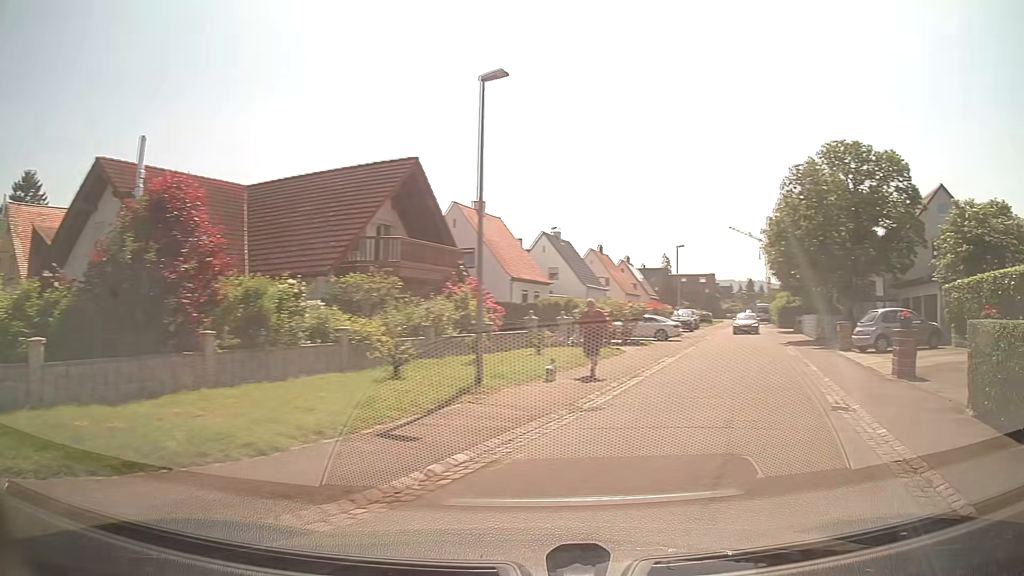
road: residential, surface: asphalt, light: Day
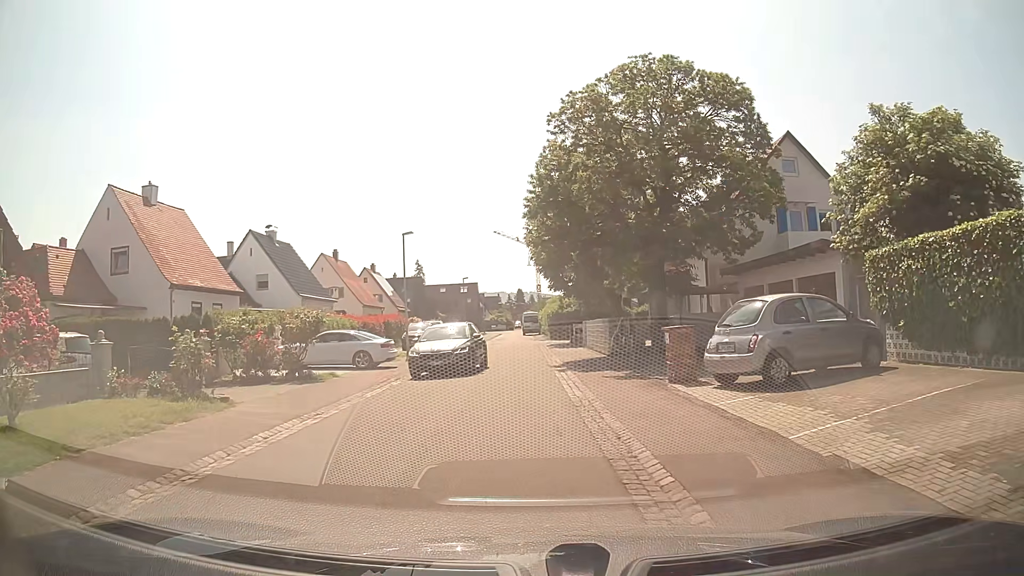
(+3.8, +12.6) m; +17°
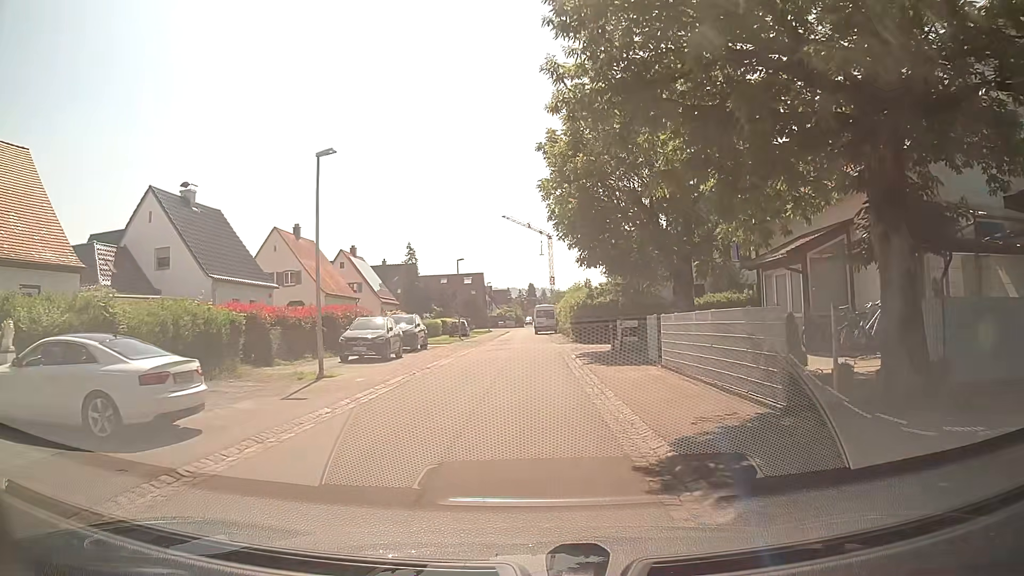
(-0.3, +15.9) m; -1°
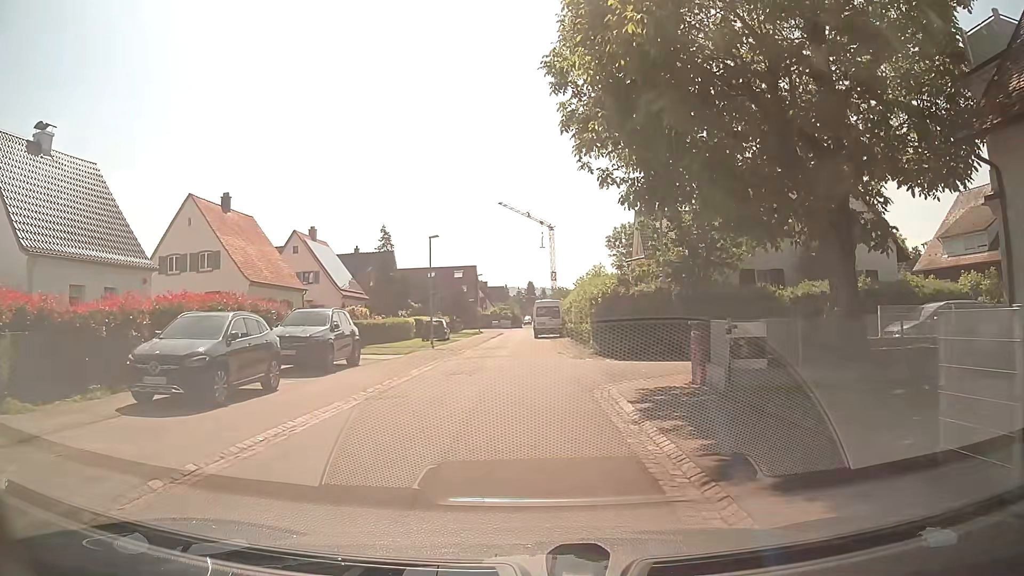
(-0.1, +13.8) m; -1°
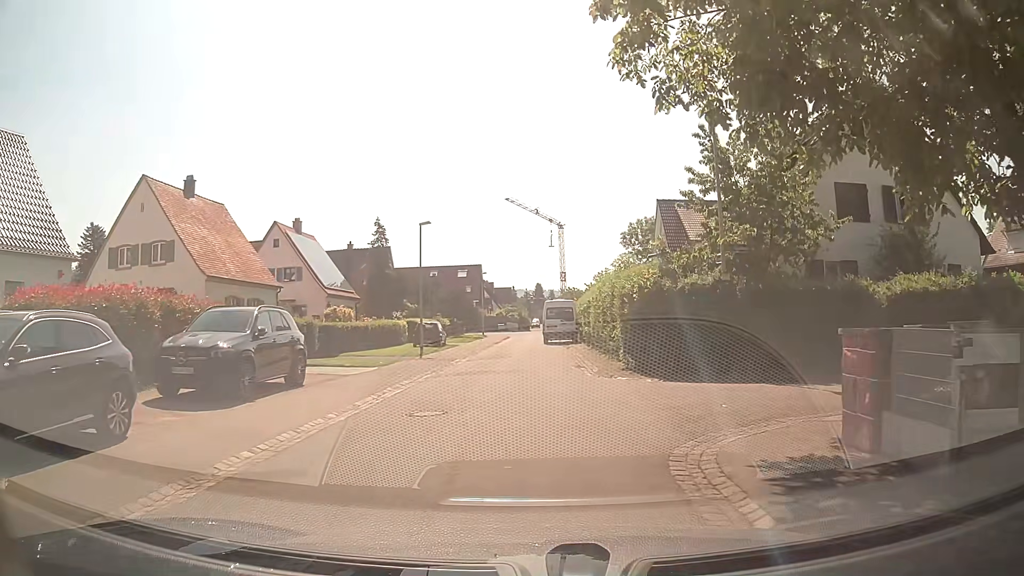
(0.0, +6.2) m; 0°
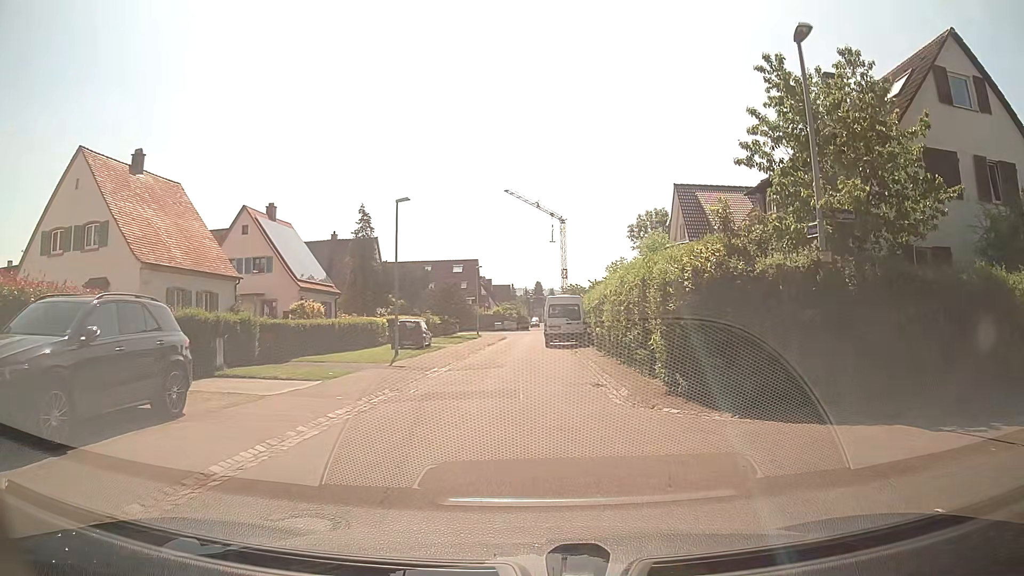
(-0.1, +5.8) m; -1°
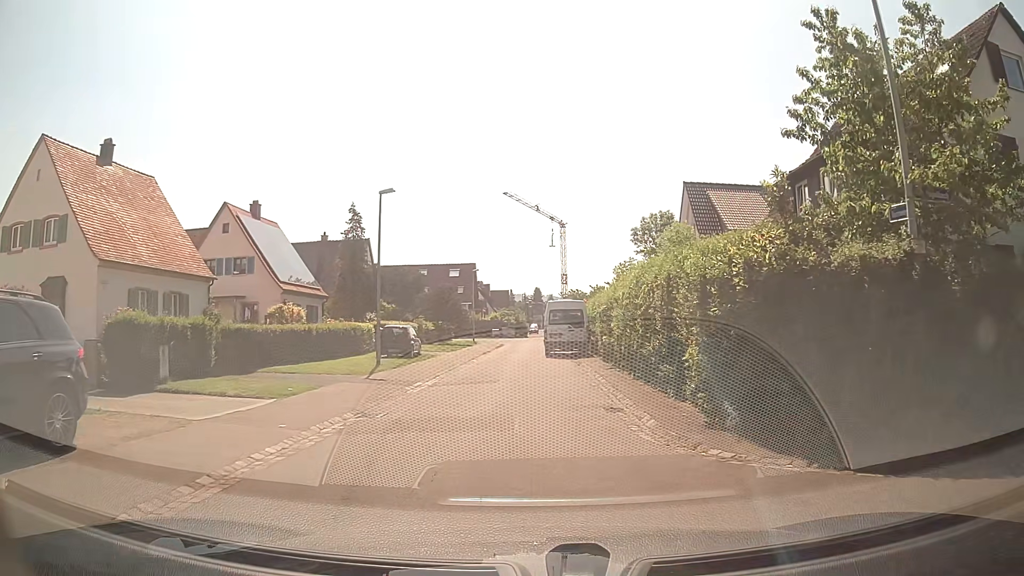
(0.0, +2.9) m; +1°
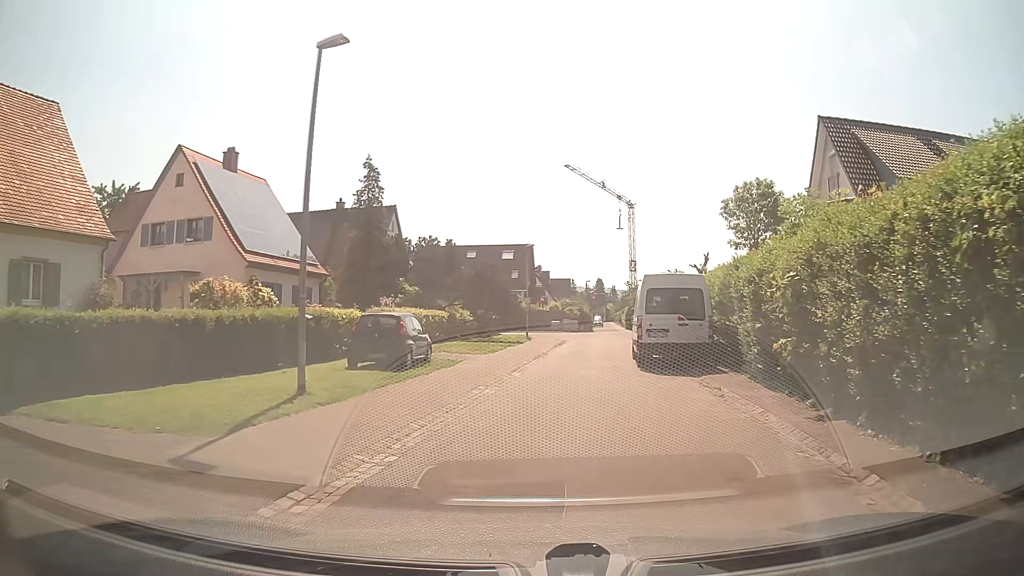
(-0.6, +12.7) m; -6°
